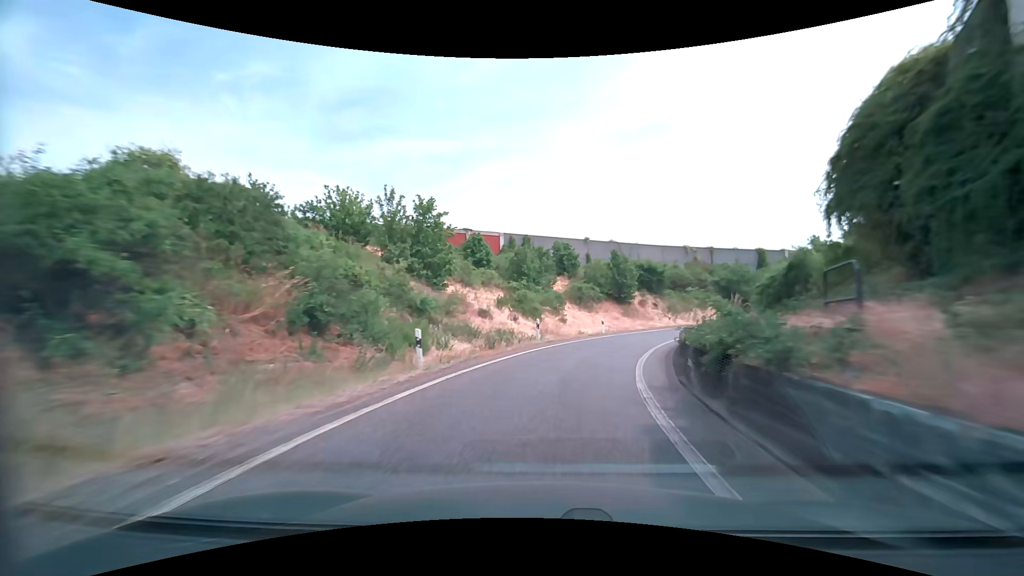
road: motorway_link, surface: asphalt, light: Day
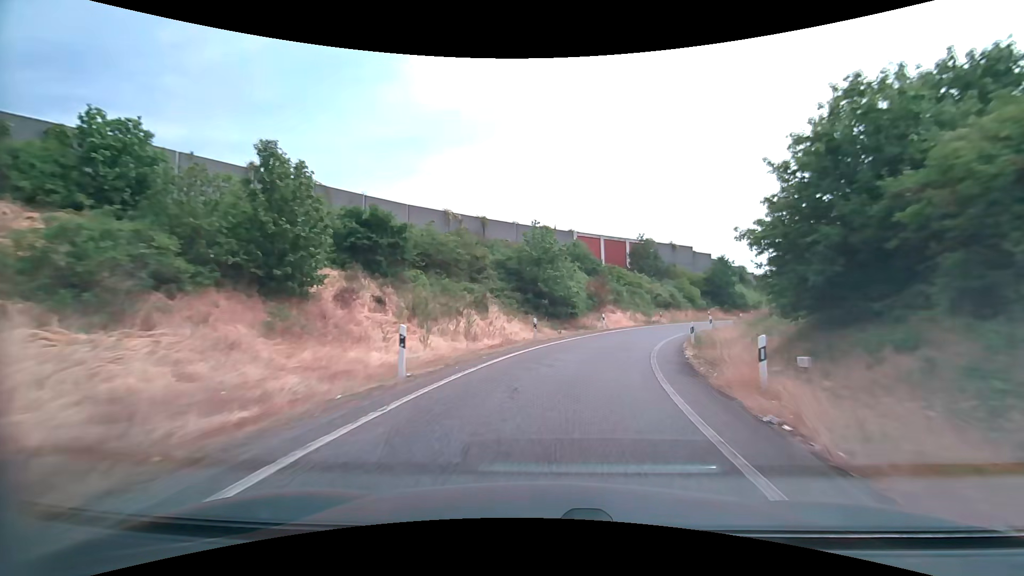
(+8.8, +36.7) m; +27°
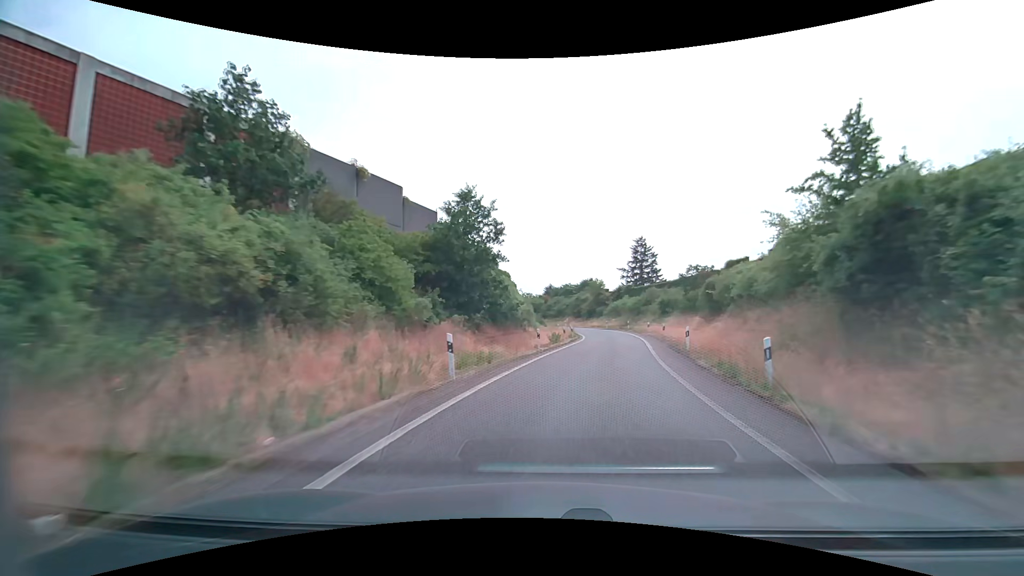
(+13.5, +46.0) m; +32°
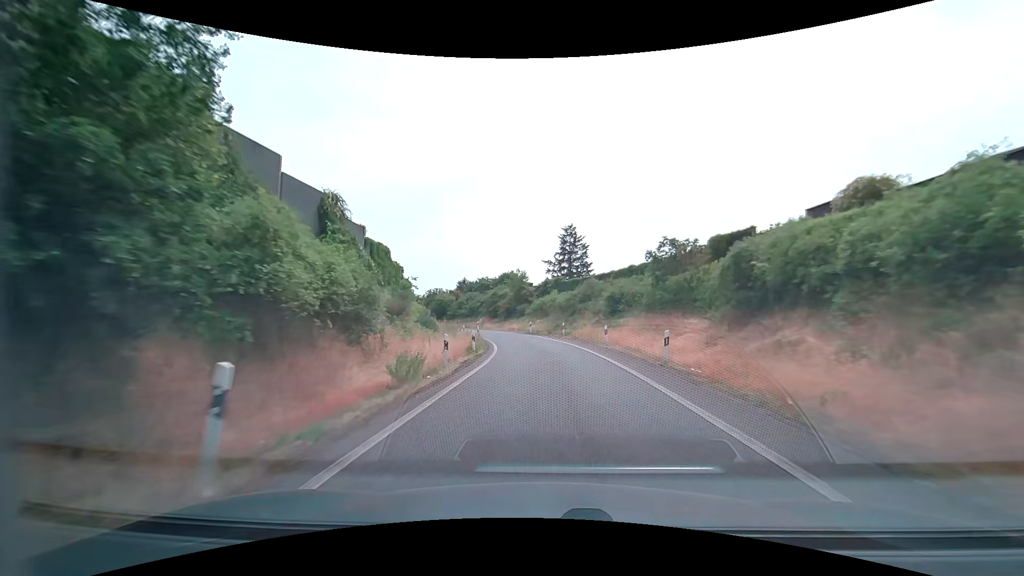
(+2.0, +19.8) m; +10°
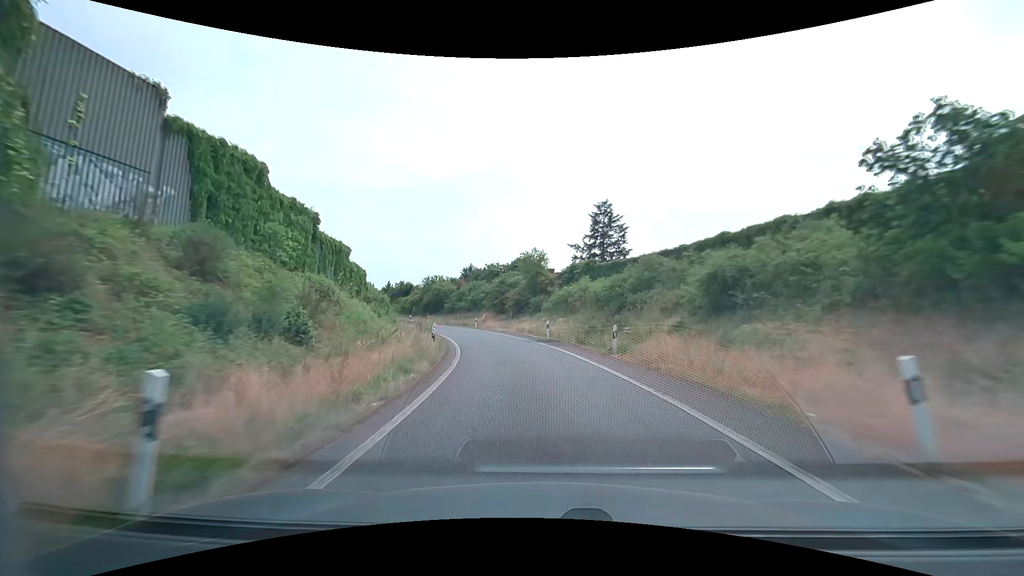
(-0.1, +20.2) m; -2°
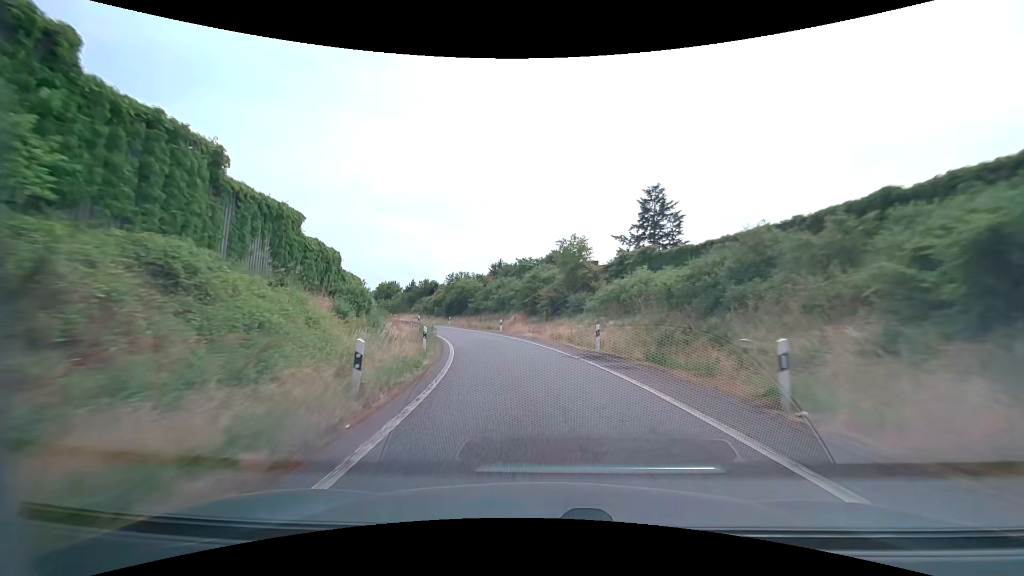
(-0.3, +10.2) m; -4°
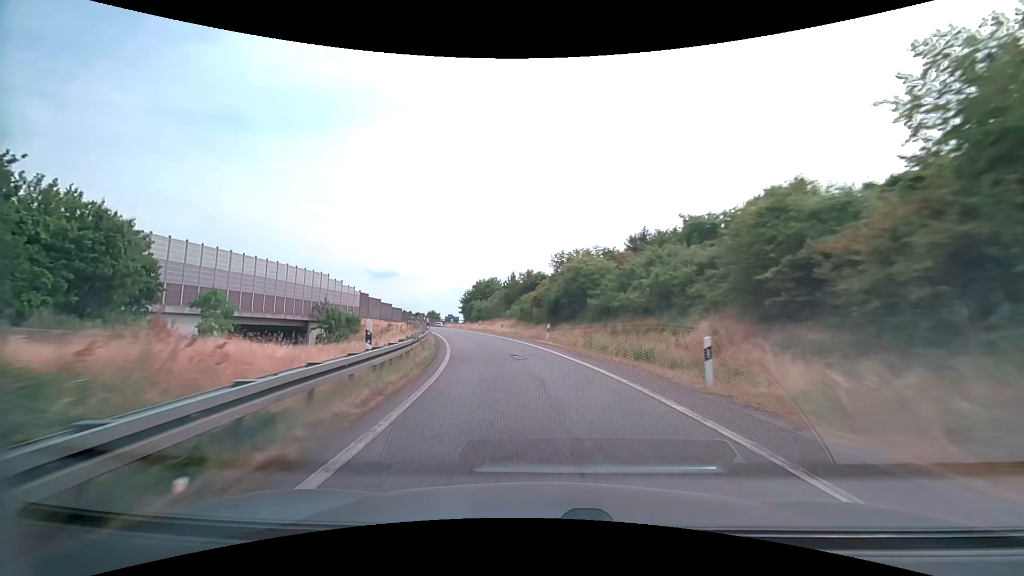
(-3.7, +30.6) m; -14°
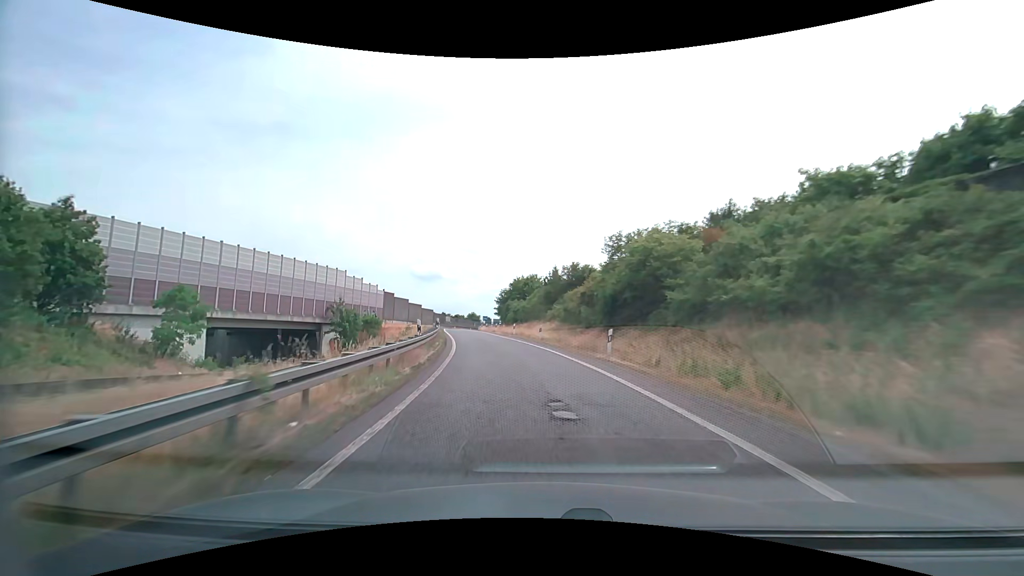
(-0.5, +10.4) m; -5°
(0, +10) (-1, +20) (-3, +30) (-6, +40) (-8, +49) (-10, +59) (-12, +69) (-14, +79) (-15, +89) (-16, +99) m
